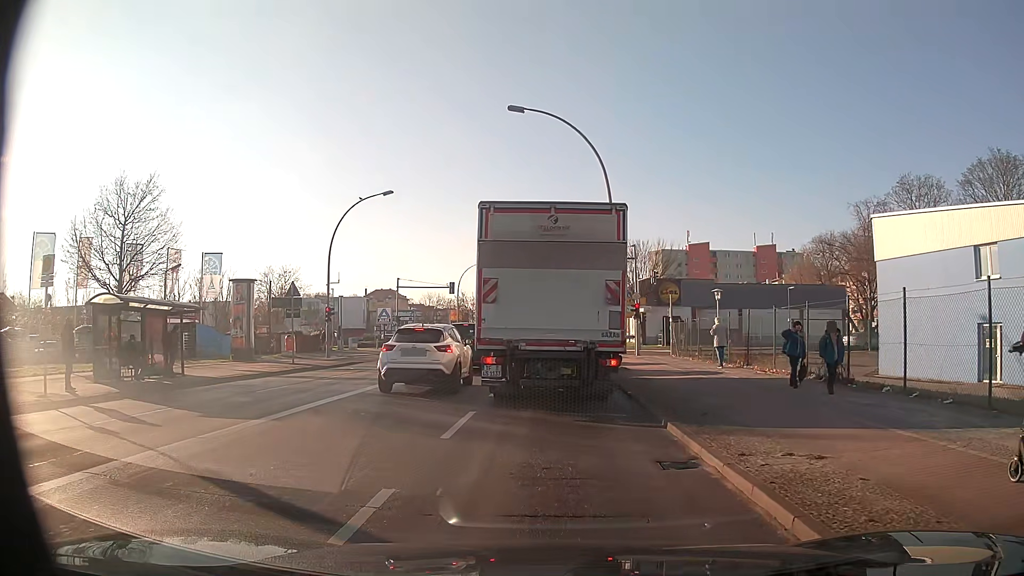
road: secondary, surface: asphalt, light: Day
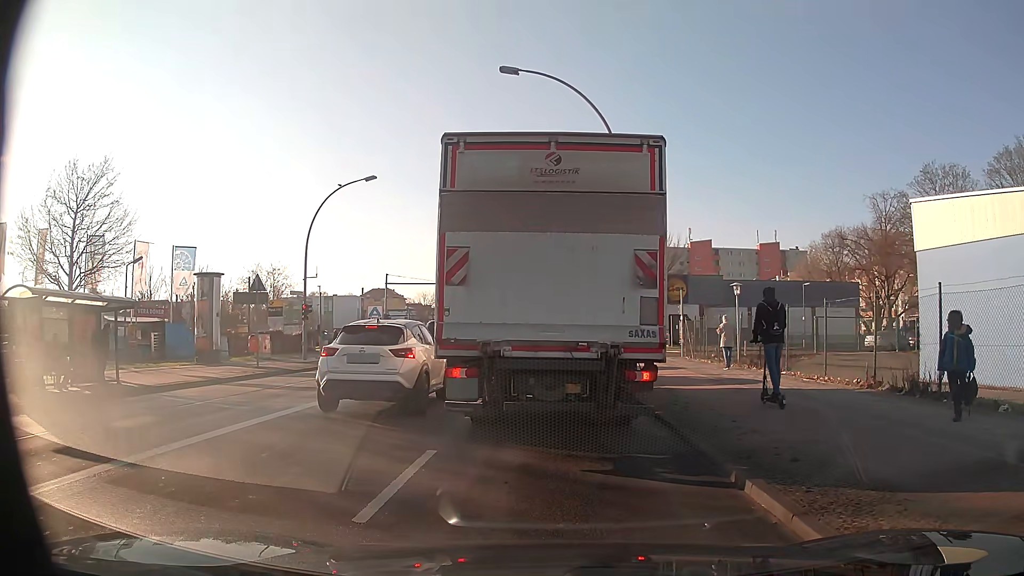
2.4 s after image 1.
(+0.1, +3.8) m; +2°
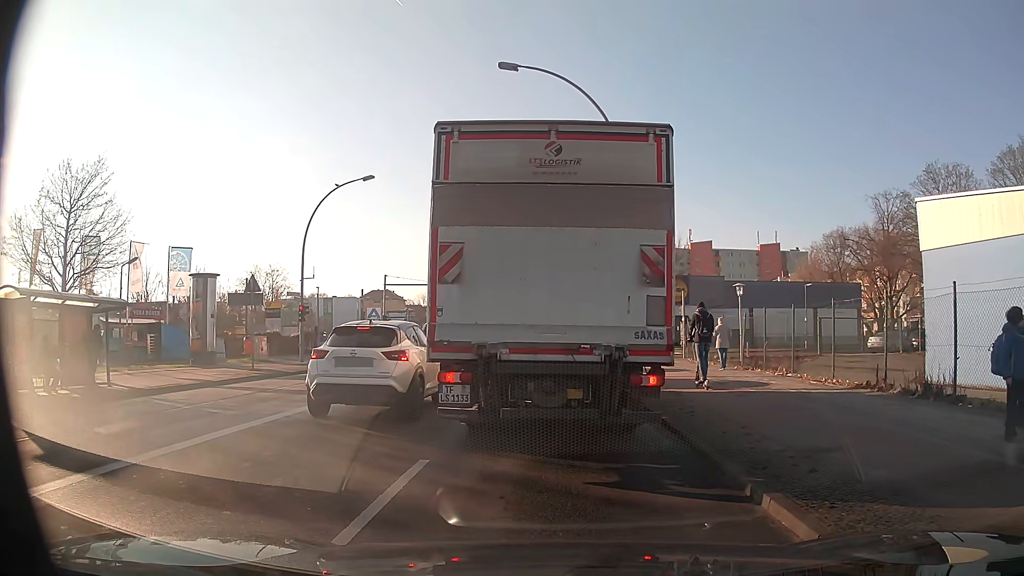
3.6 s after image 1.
(0.0, +0.5) m; 0°
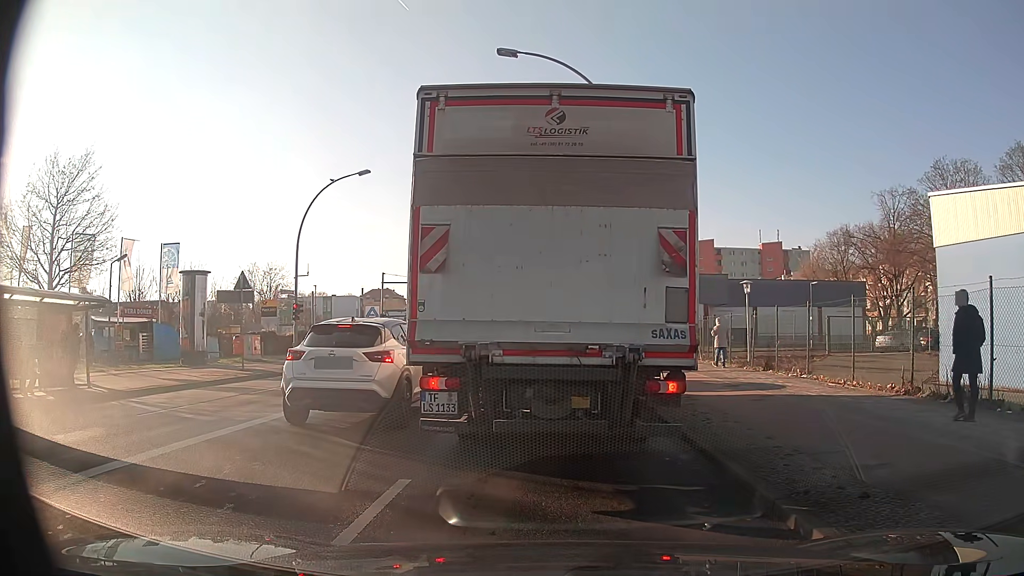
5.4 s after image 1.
(0.0, +1.1) m; 0°
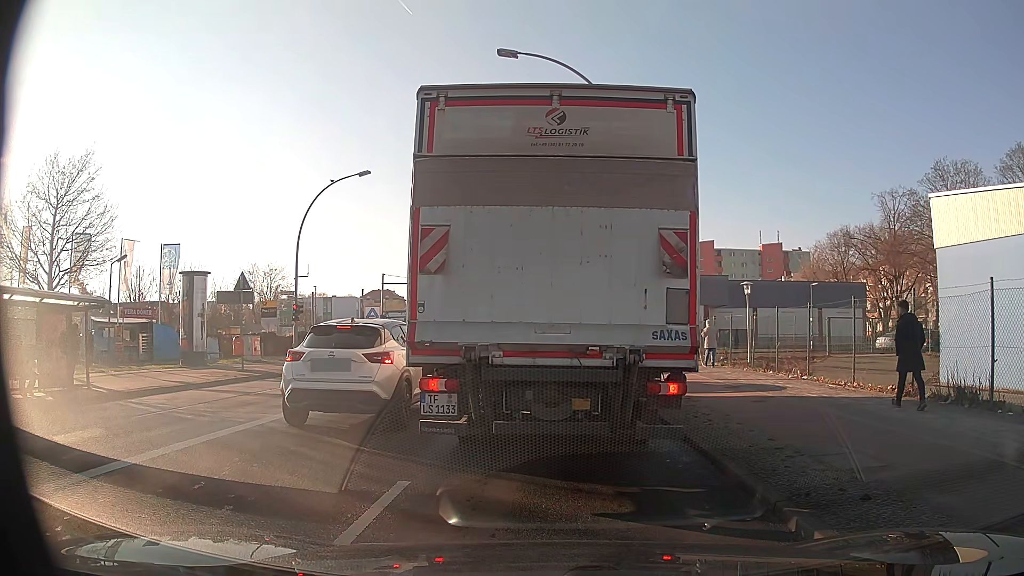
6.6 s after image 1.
(0.0, +0.1) m; 0°
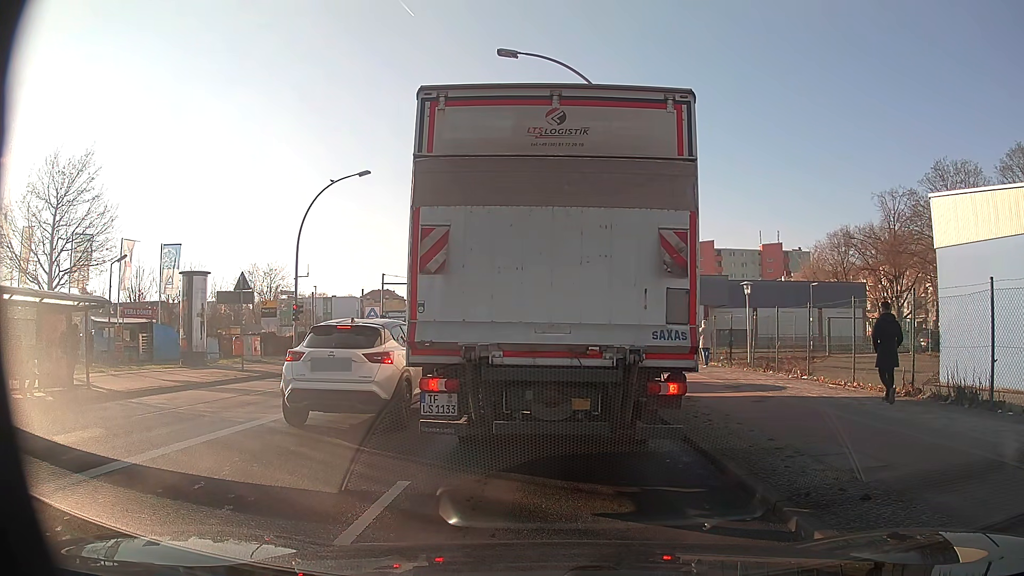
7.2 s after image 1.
(0.0, 0.0) m; 0°
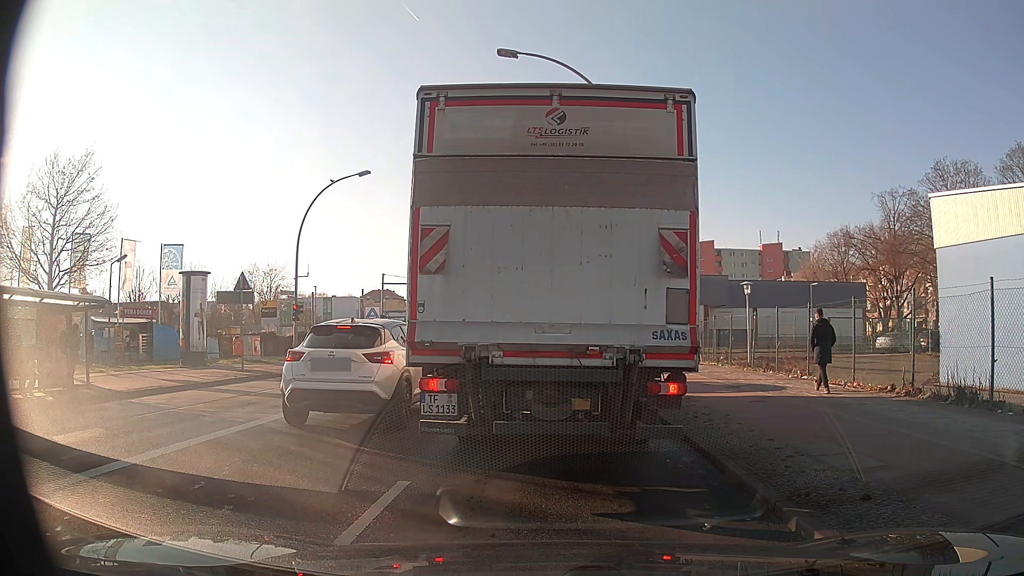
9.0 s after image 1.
(0.0, 0.0) m; 0°
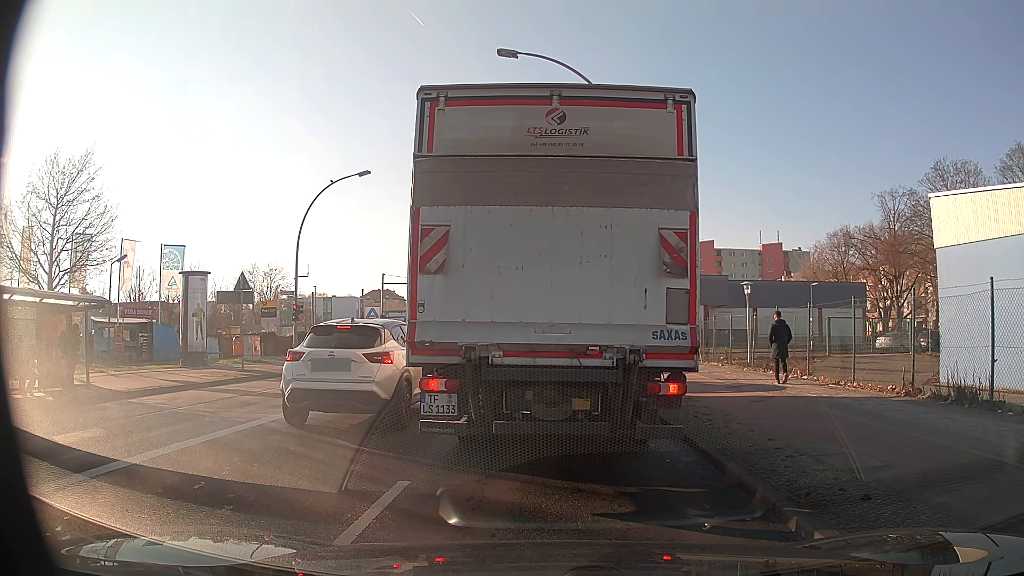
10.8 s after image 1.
(0.0, 0.0) m; 0°
(0, +10) (0, +20) (0, +30) (0, +40) (0, +50) (-1, +60) (-1, +70) (-1, +80) (-1, +90) (-1, +100) m
